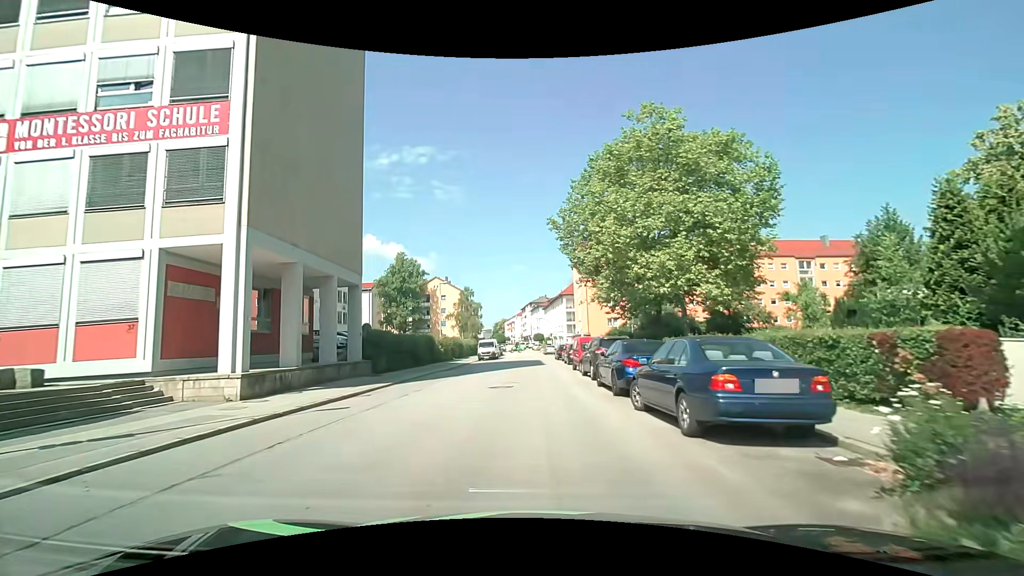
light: Day
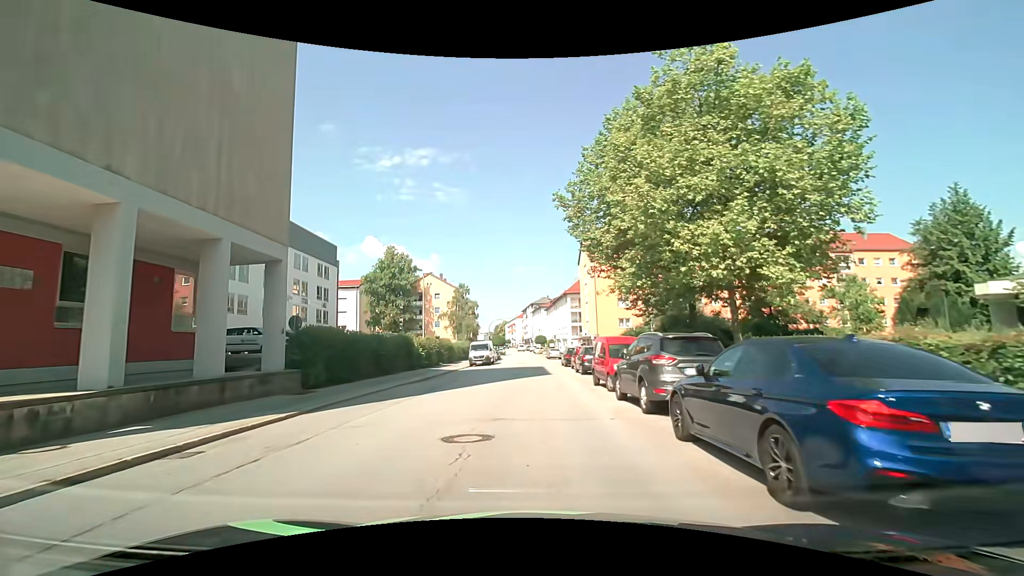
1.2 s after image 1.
(-0.1, +8.7) m; -1°
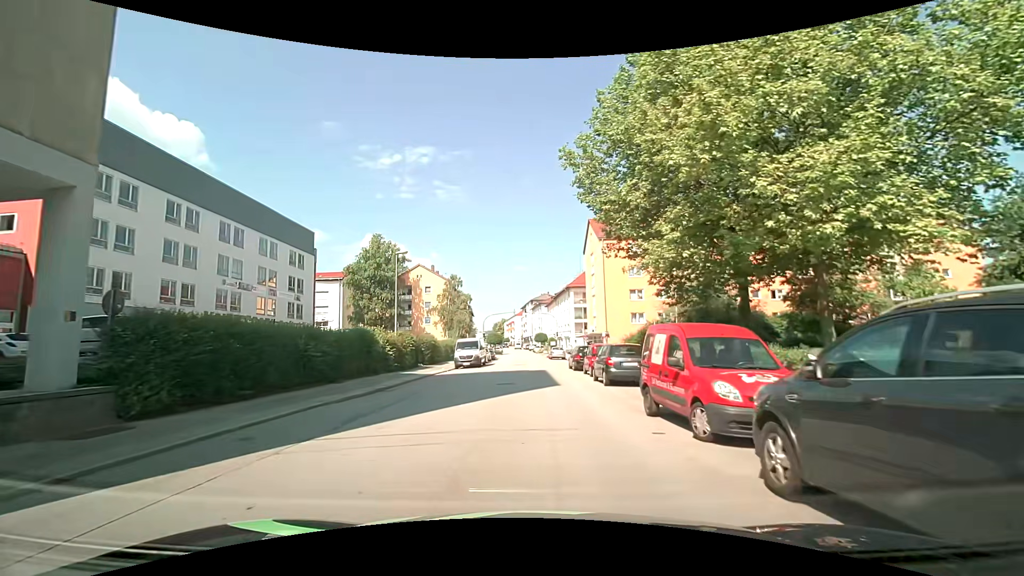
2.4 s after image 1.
(+0.1, +8.6) m; +1°
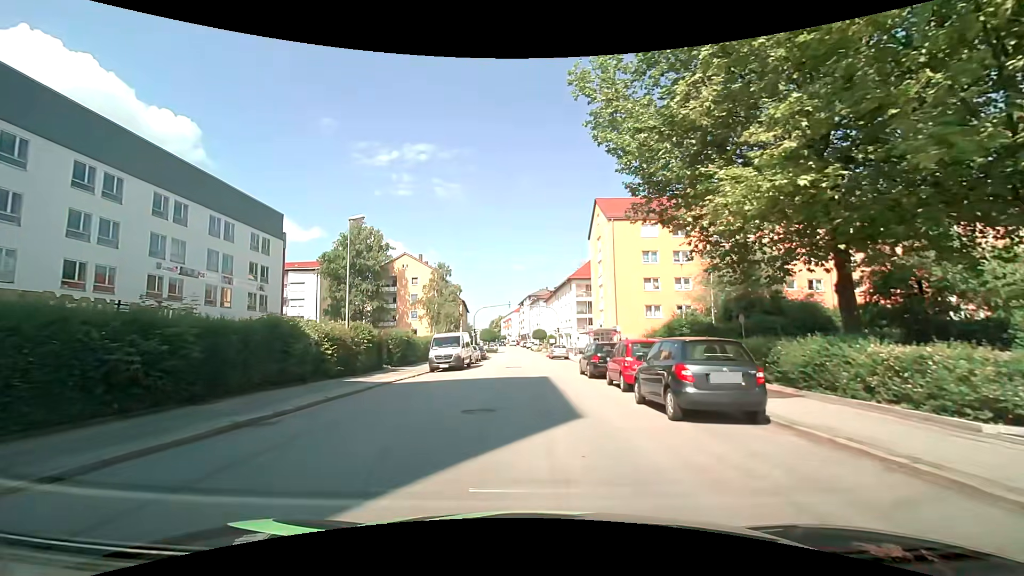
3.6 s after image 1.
(0.0, +8.7) m; 0°
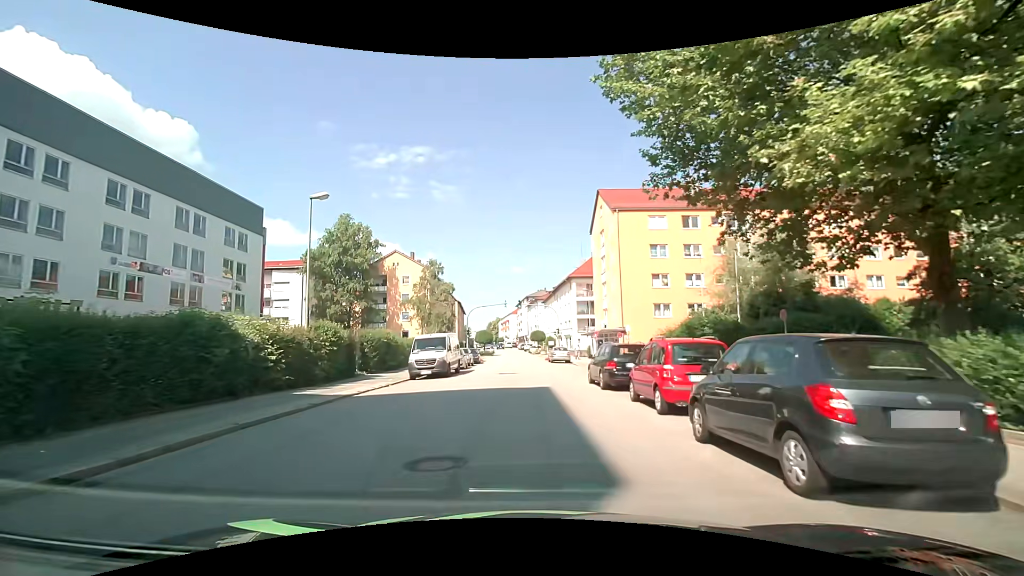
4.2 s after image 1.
(0.0, +4.3) m; 0°
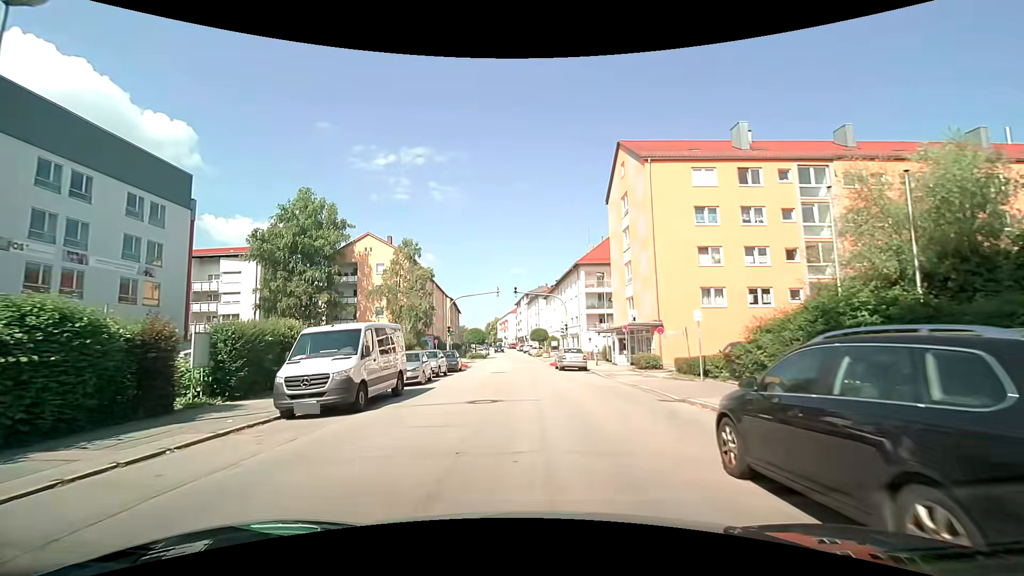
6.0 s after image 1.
(-0.1, +13.0) m; 0°
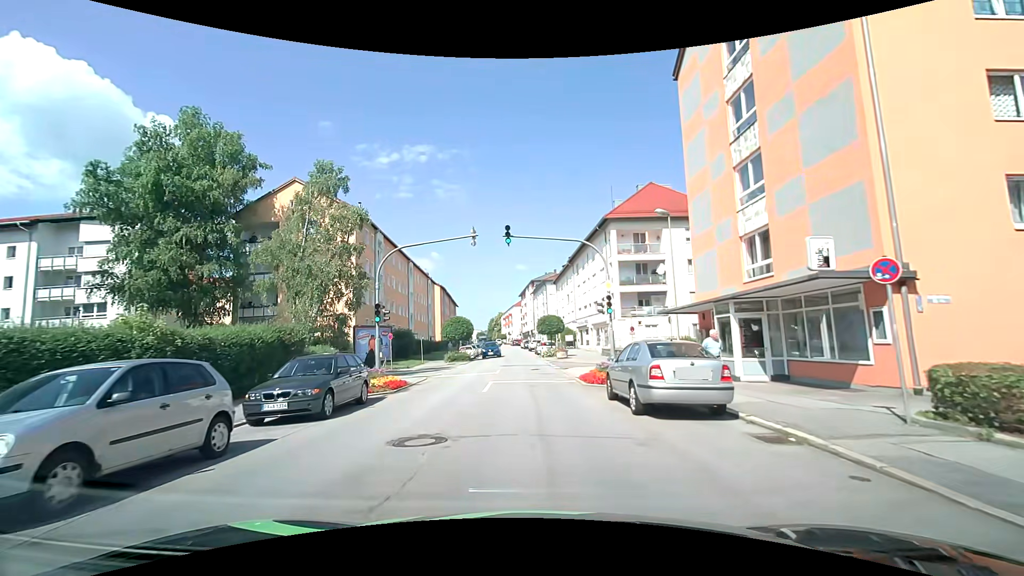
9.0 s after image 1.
(-0.2, +21.1) m; -1°
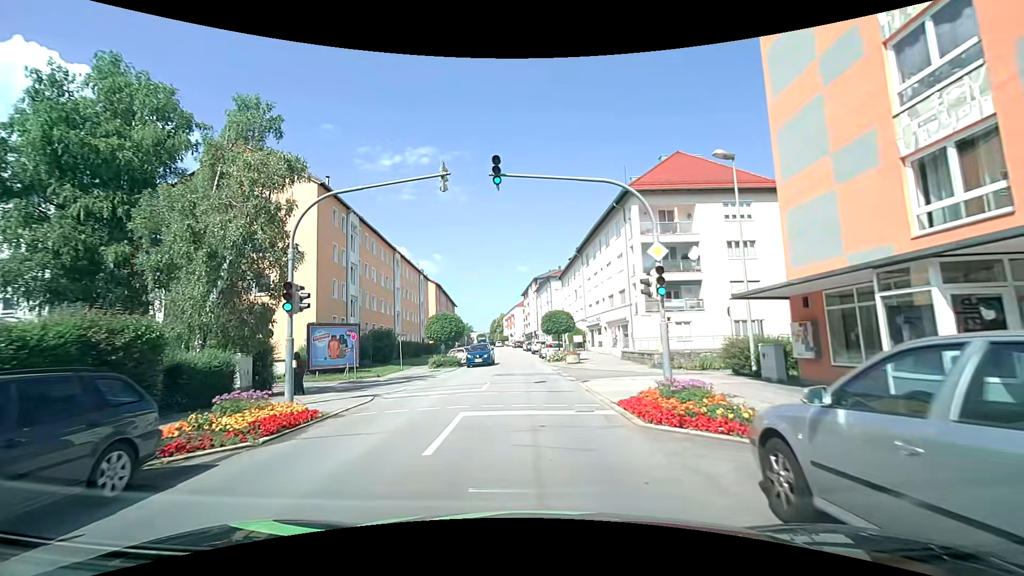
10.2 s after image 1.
(0.0, +8.3) m; 0°
(0, +10) (0, +20) (-1, +30) (-1, +40) (-1, +50) (-2, +60) (-2, +70) (-3, +80) (-4, +90) (-5, +100) m
